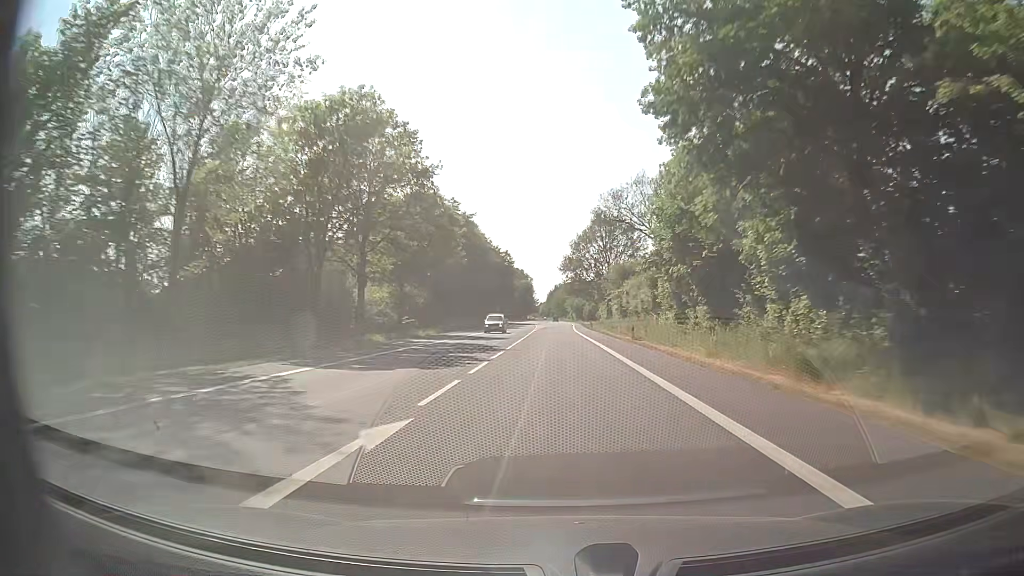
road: secondary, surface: asphalt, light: Day
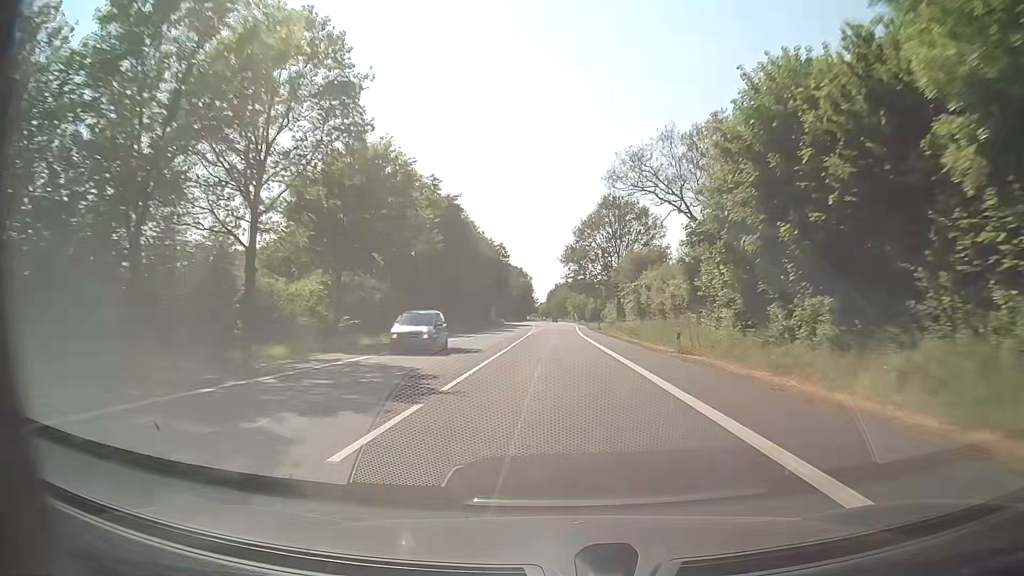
(+0.1, +15.8) m; 0°
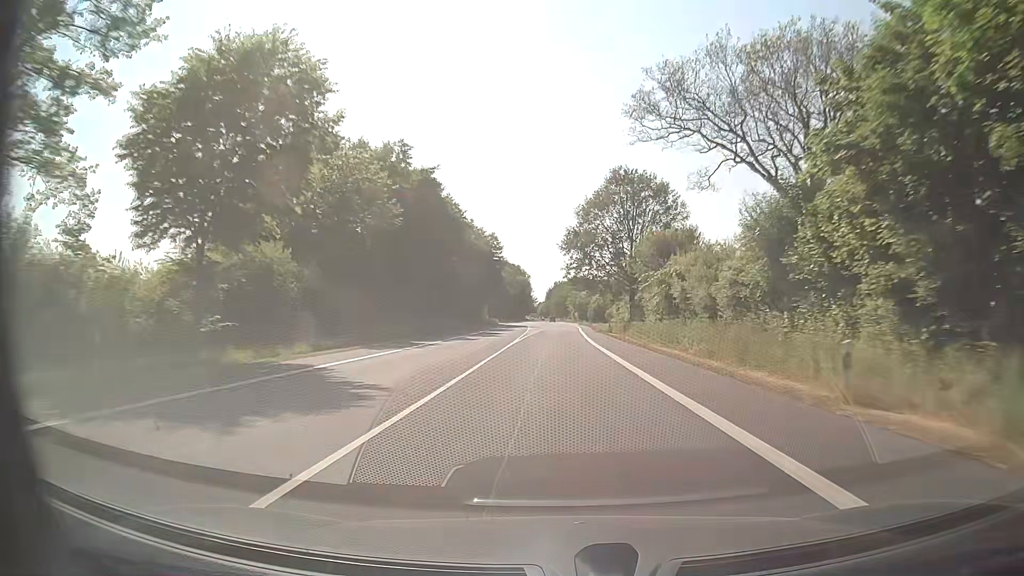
(0.0, +15.8) m; 0°
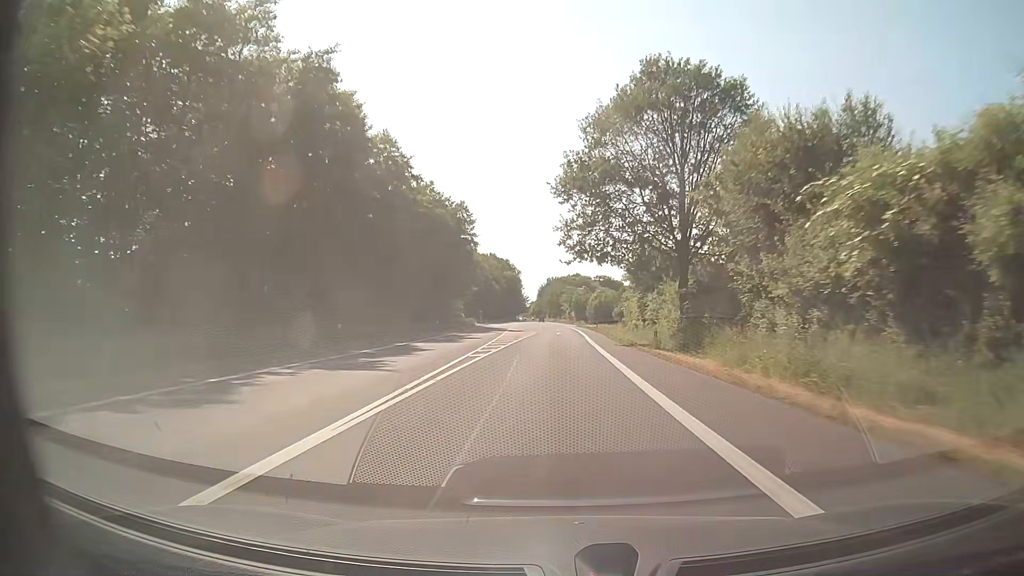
(+0.3, +31.6) m; +1°
